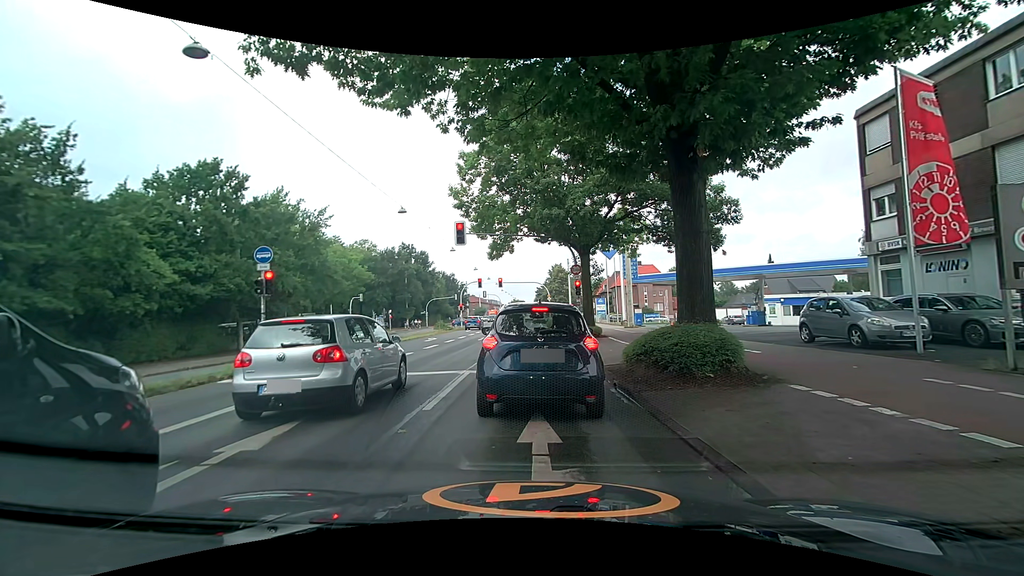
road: primary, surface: asphalt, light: Day
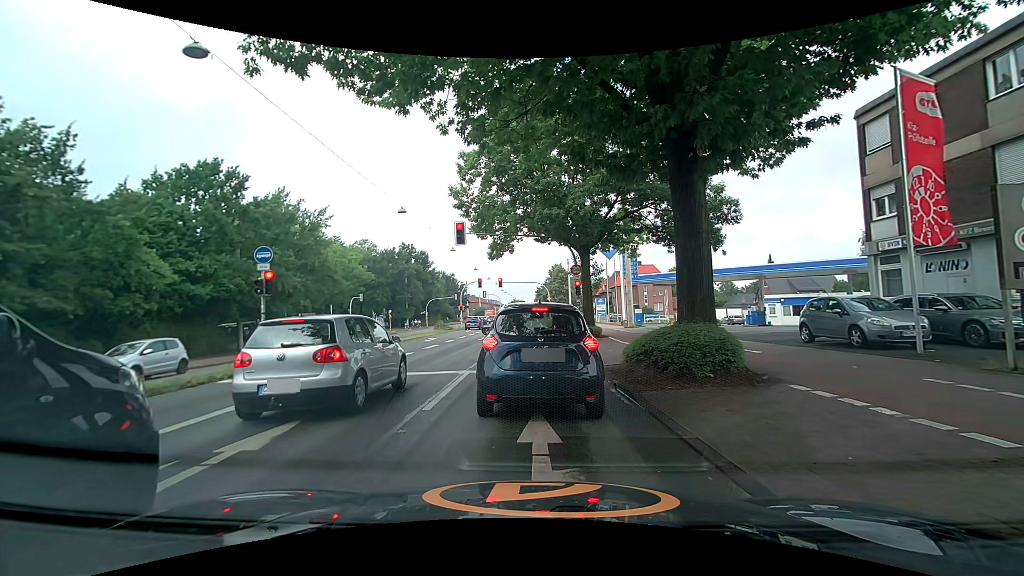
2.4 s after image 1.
(0.0, 0.0) m; 0°
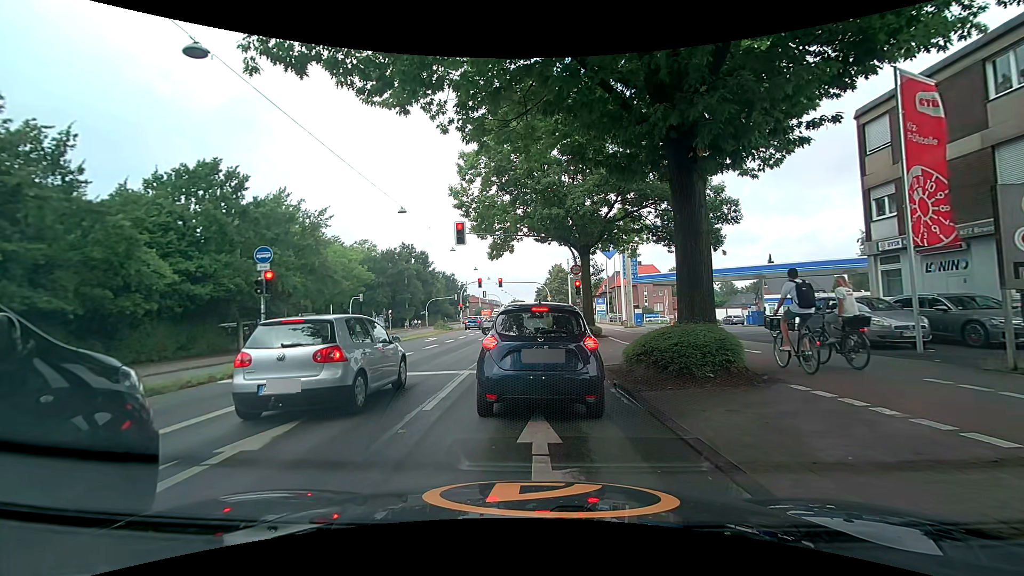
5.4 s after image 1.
(0.0, 0.0) m; 0°
